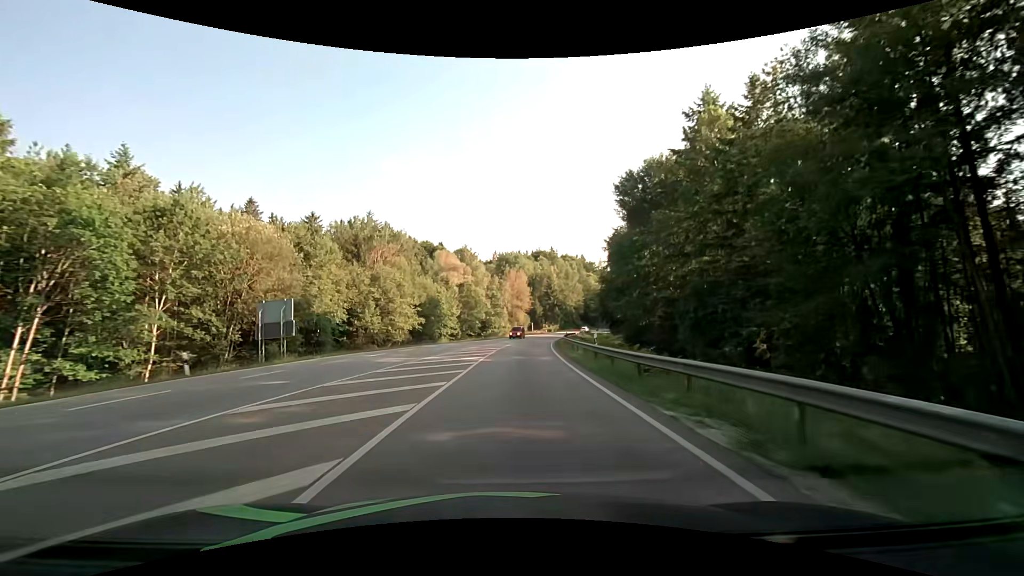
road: secondary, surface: asphalt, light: Day
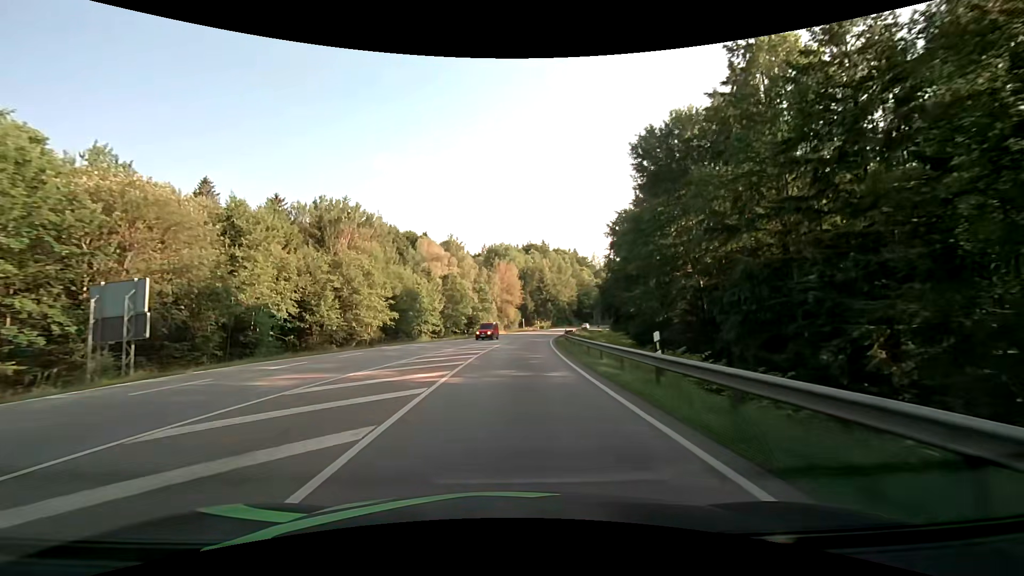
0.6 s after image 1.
(+0.2, +10.7) m; +2°
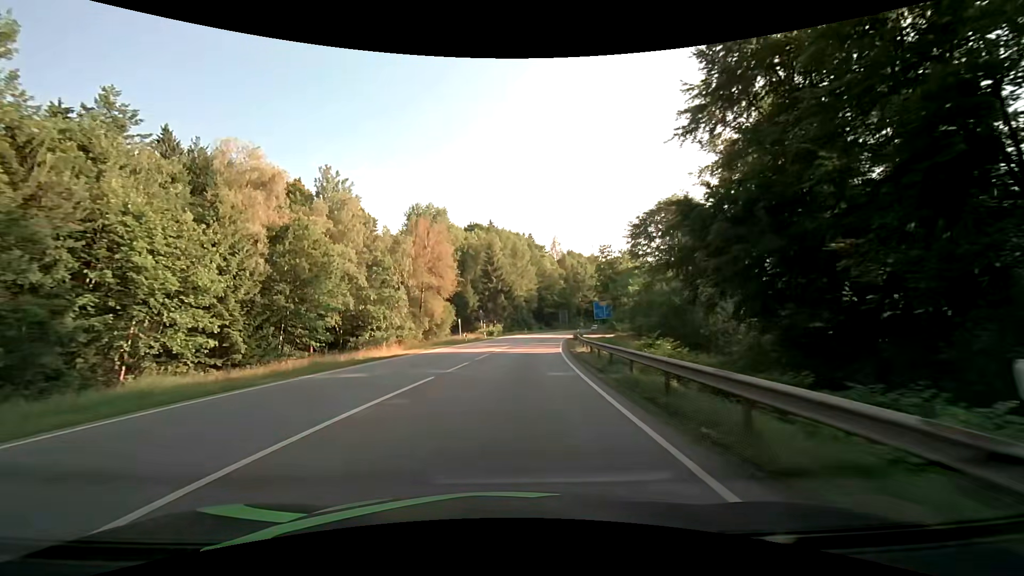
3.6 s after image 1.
(+2.6, +53.6) m; +6°
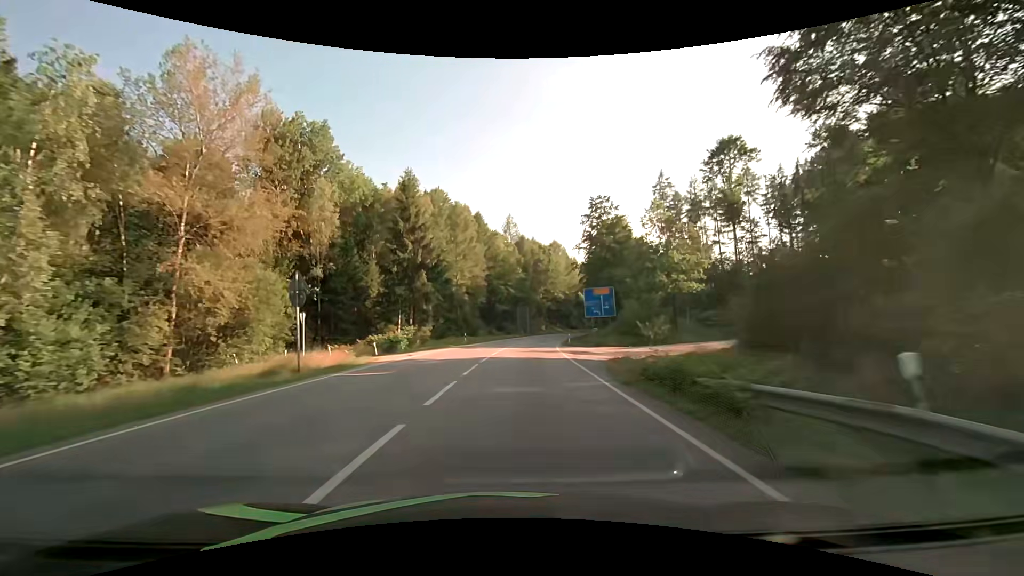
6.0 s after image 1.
(+2.3, +42.8) m; +6°
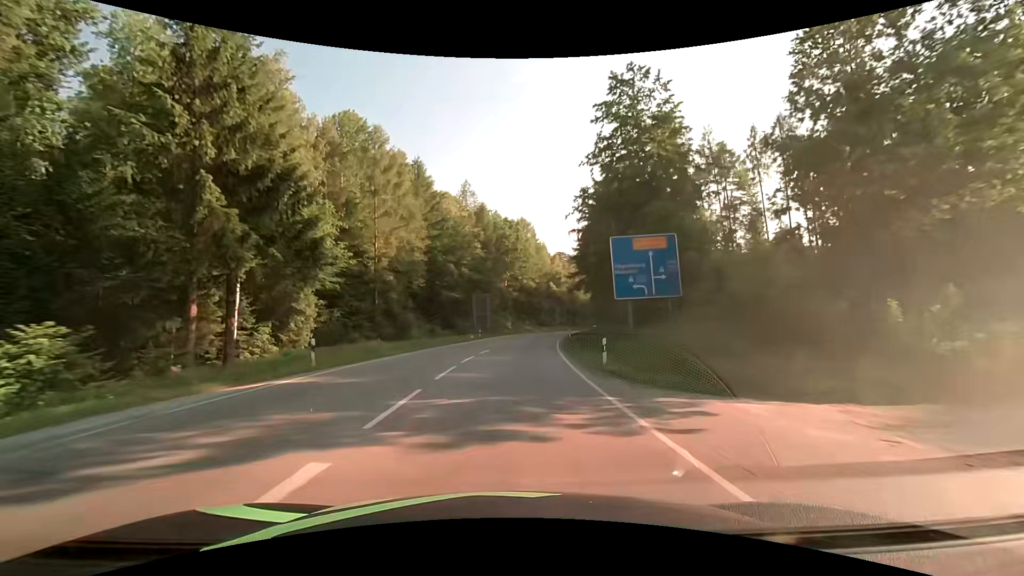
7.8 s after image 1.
(+1.2, +32.1) m; +5°
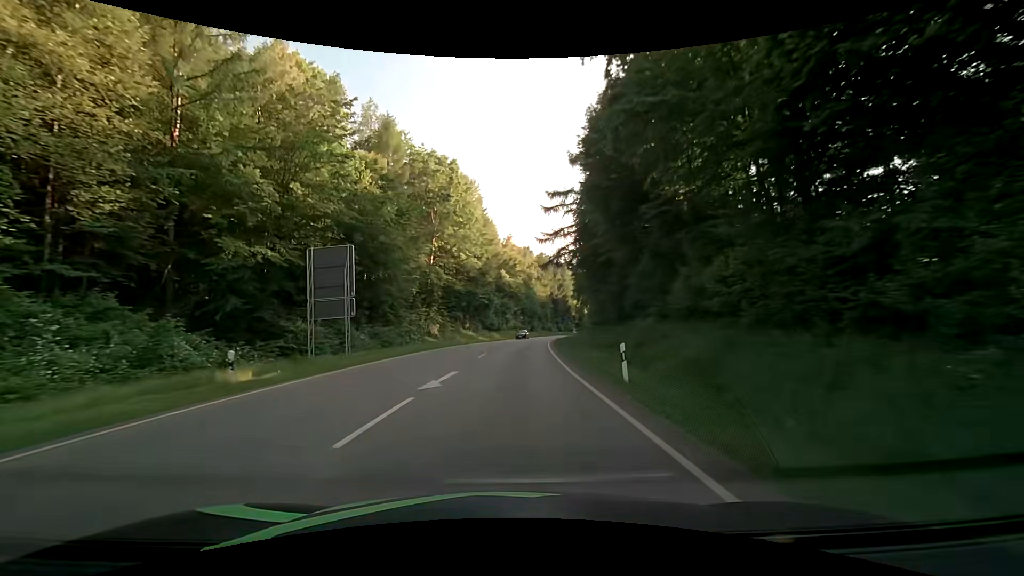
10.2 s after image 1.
(+2.2, +42.9) m; +5°
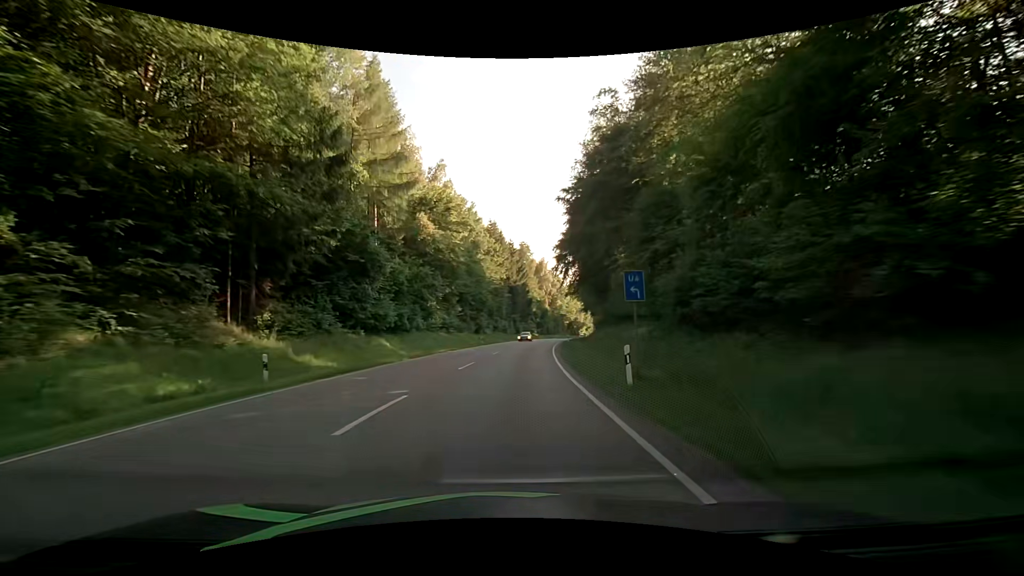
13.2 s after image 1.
(+3.0, +53.7) m; +6°
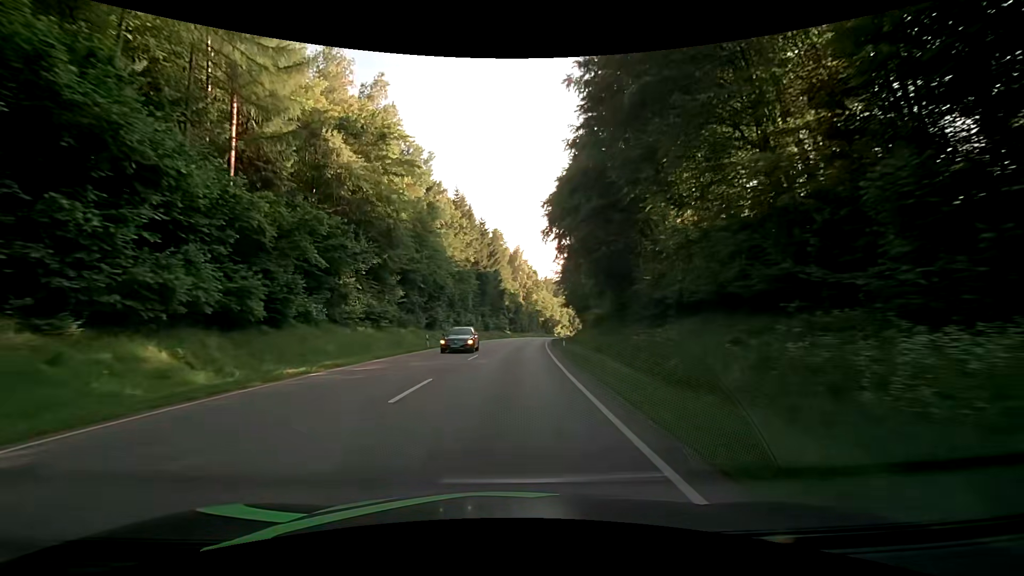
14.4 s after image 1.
(+0.6, +21.6) m; +3°
(0, +10) (+1, +20) (+1, +30) (+2, +40) (+2, +50) (+3, +60) (+4, +70) (+5, +80) (+7, +90) (+8, +100) m
